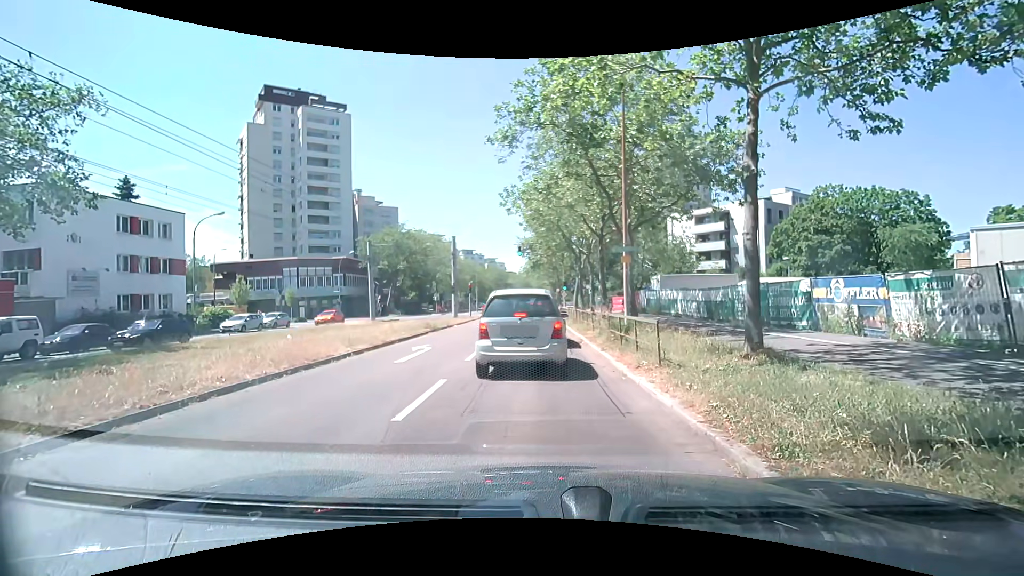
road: tertiary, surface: asphalt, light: Day
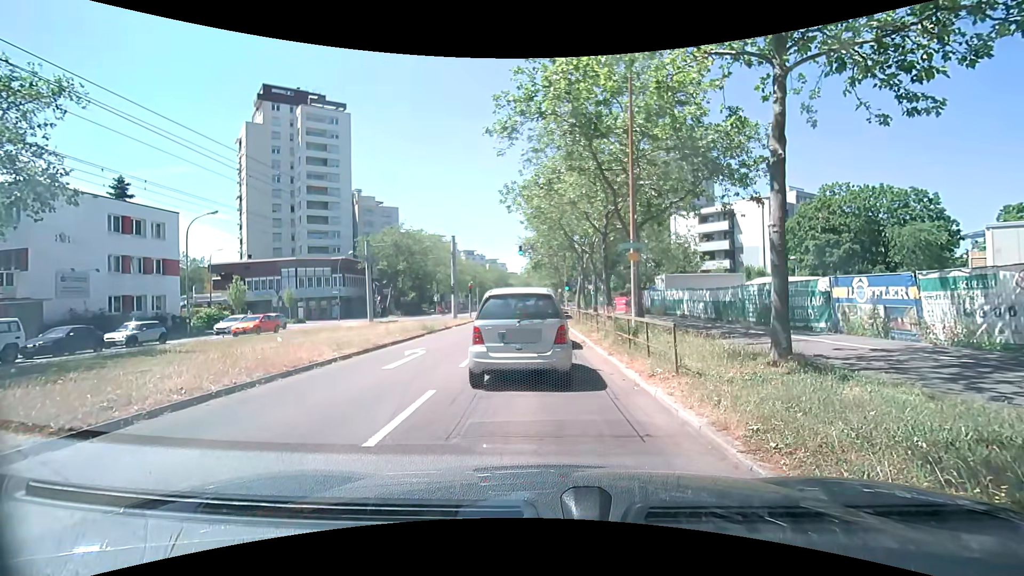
(0.0, +1.0) m; 0°
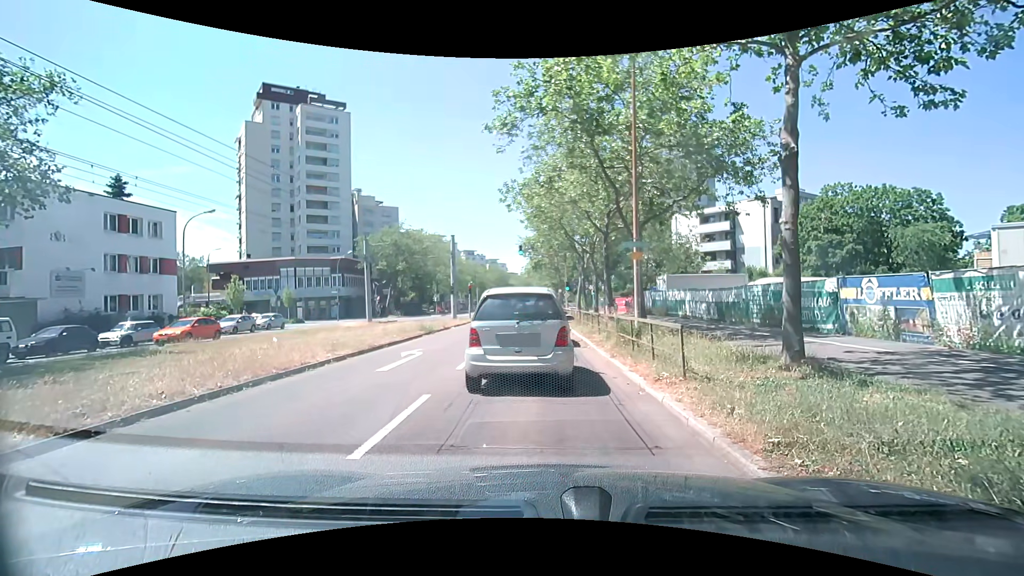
(0.0, +0.4) m; 0°
